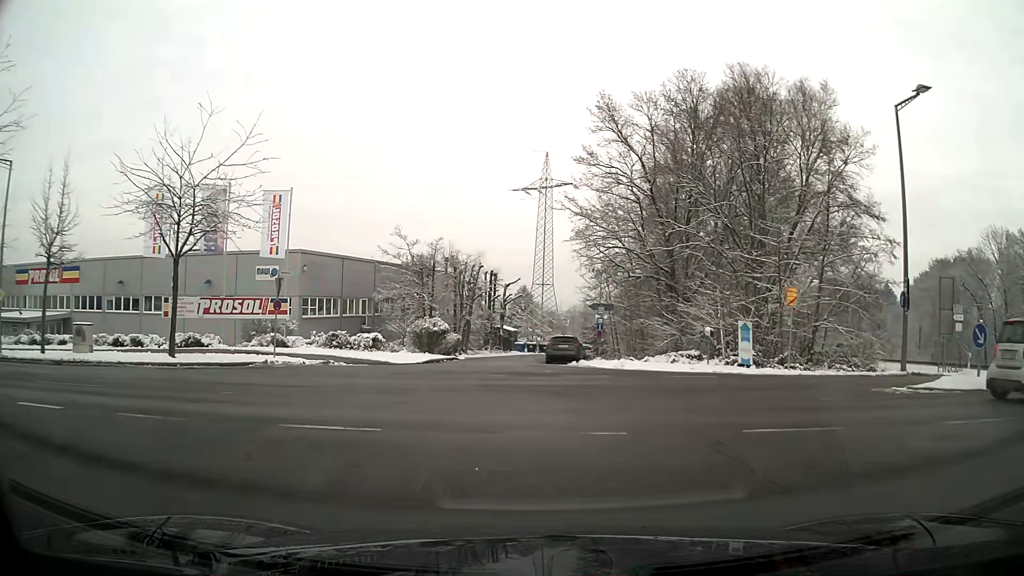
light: Day
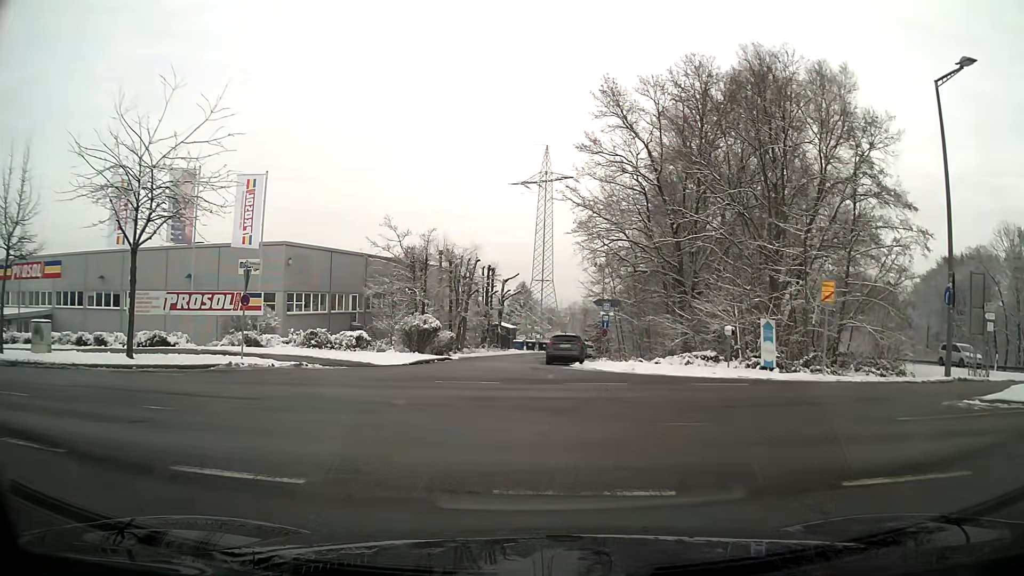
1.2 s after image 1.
(0.0, +2.7) m; 0°
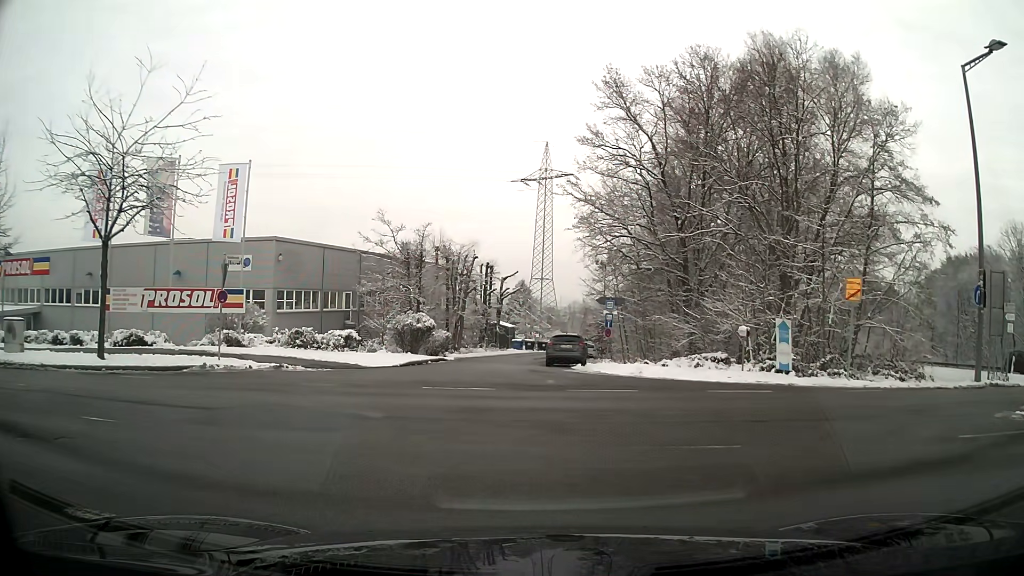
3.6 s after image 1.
(0.0, +1.6) m; 0°
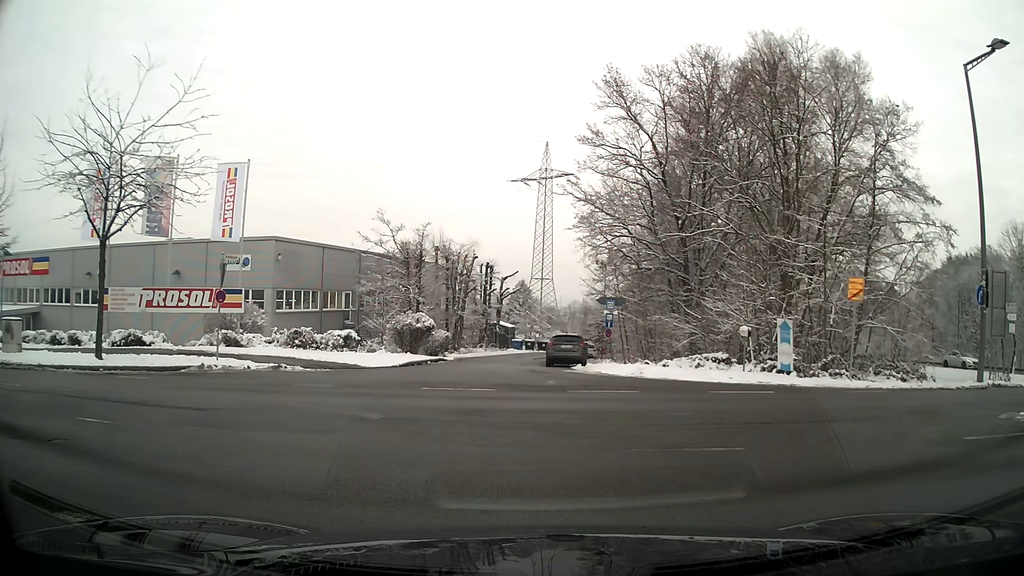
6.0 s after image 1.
(0.0, +0.2) m; 0°
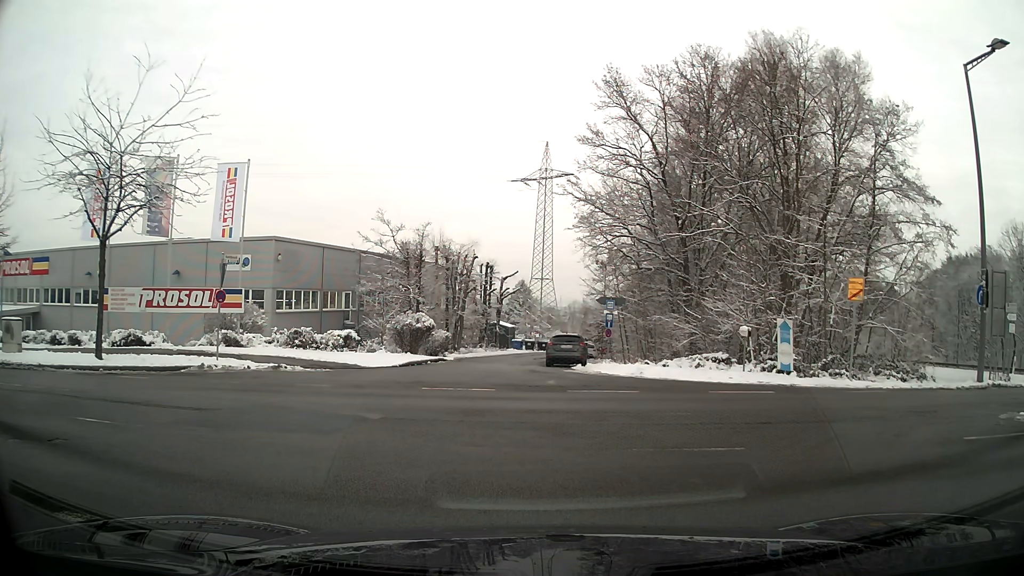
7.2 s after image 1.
(0.0, 0.0) m; 0°
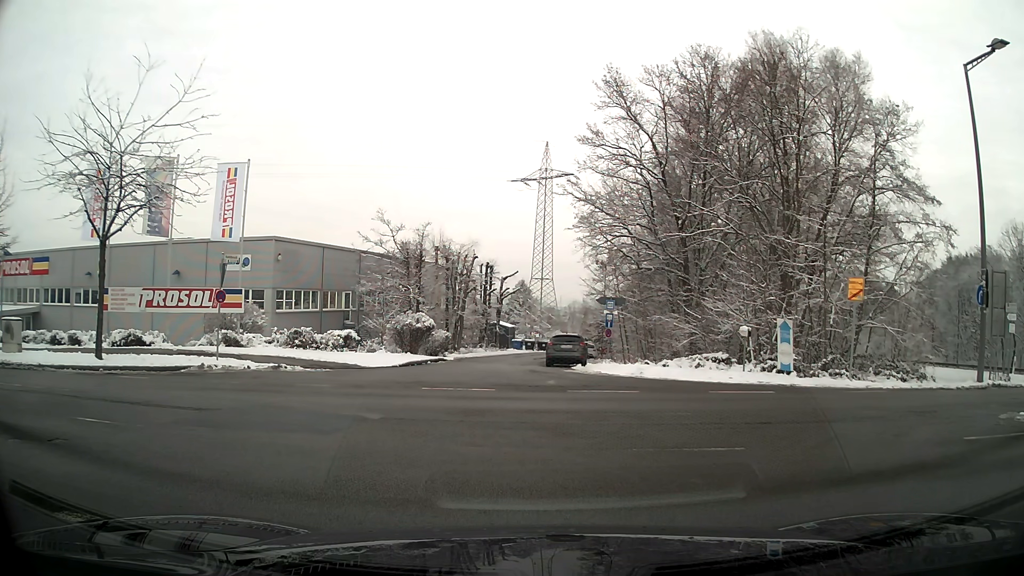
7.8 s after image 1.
(0.0, 0.0) m; 0°
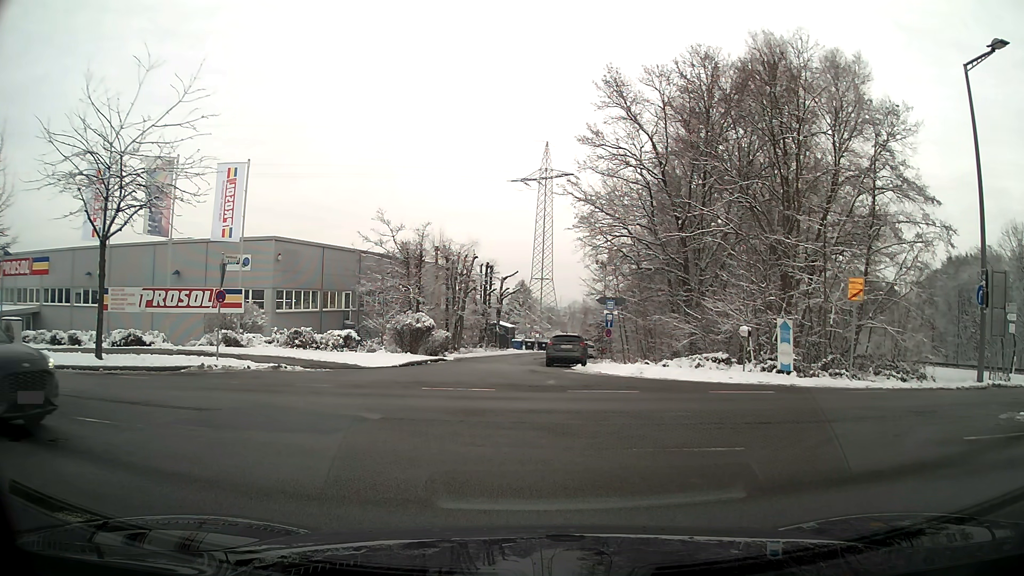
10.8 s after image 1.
(0.0, 0.0) m; 0°
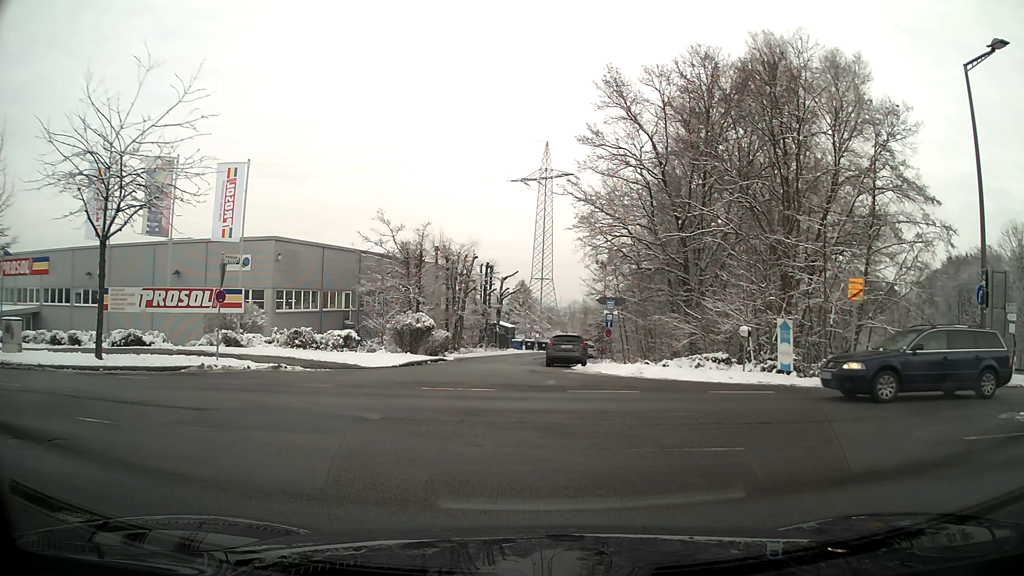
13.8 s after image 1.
(0.0, 0.0) m; 0°
